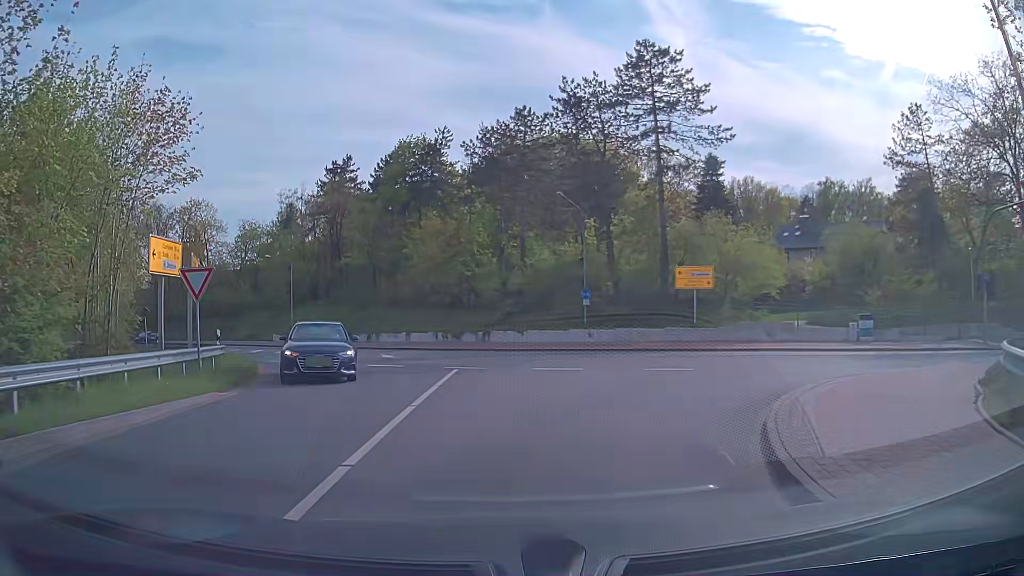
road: primary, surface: asphalt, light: Day
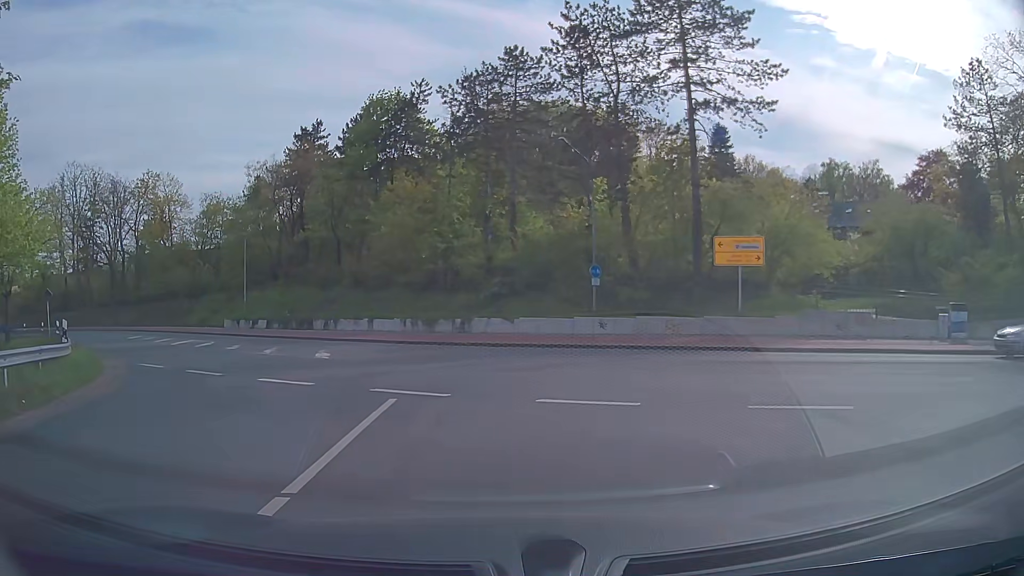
(+0.1, +8.9) m; 0°
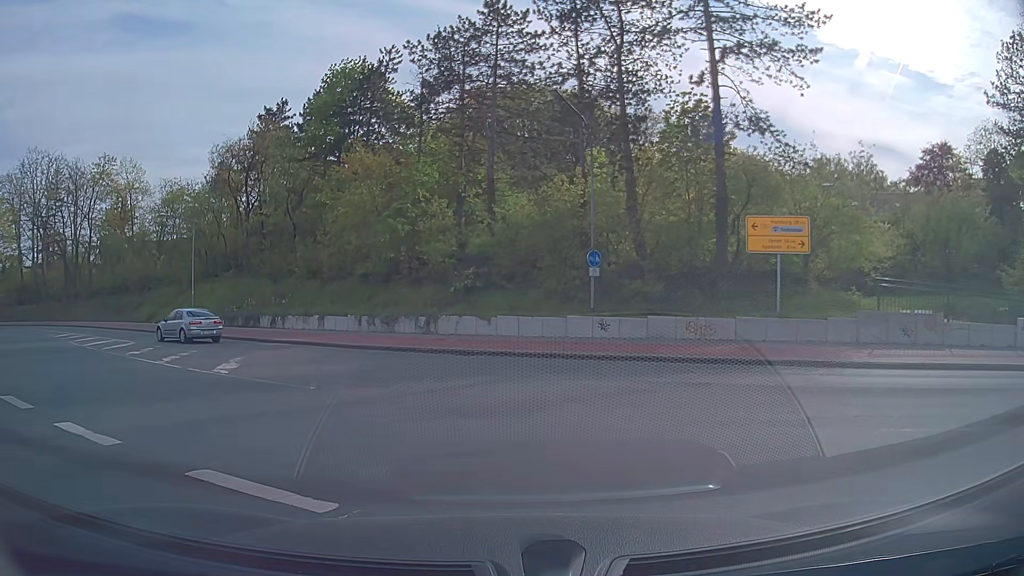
(+0.2, +5.9) m; +2°
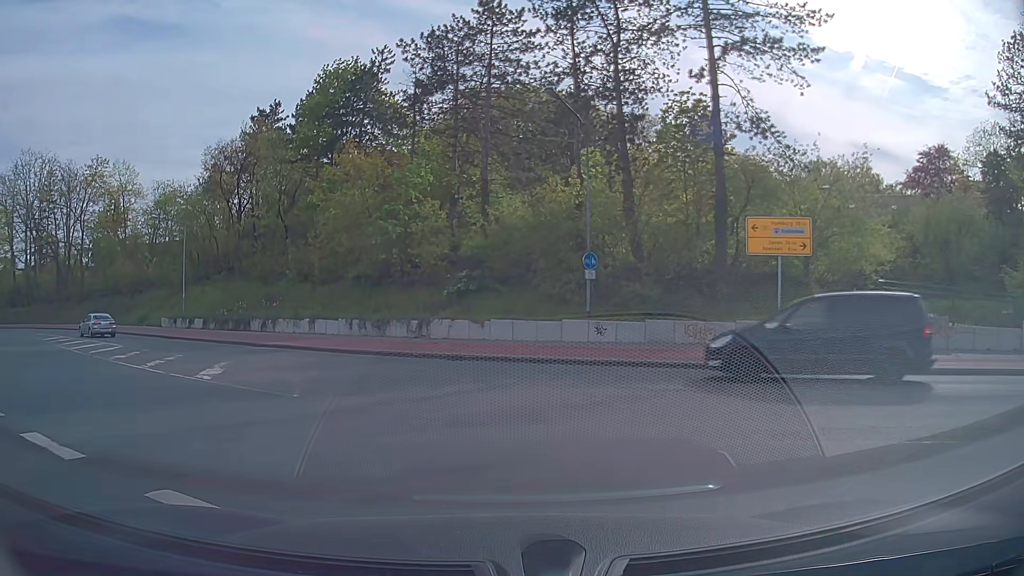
(0.0, +0.7) m; 0°
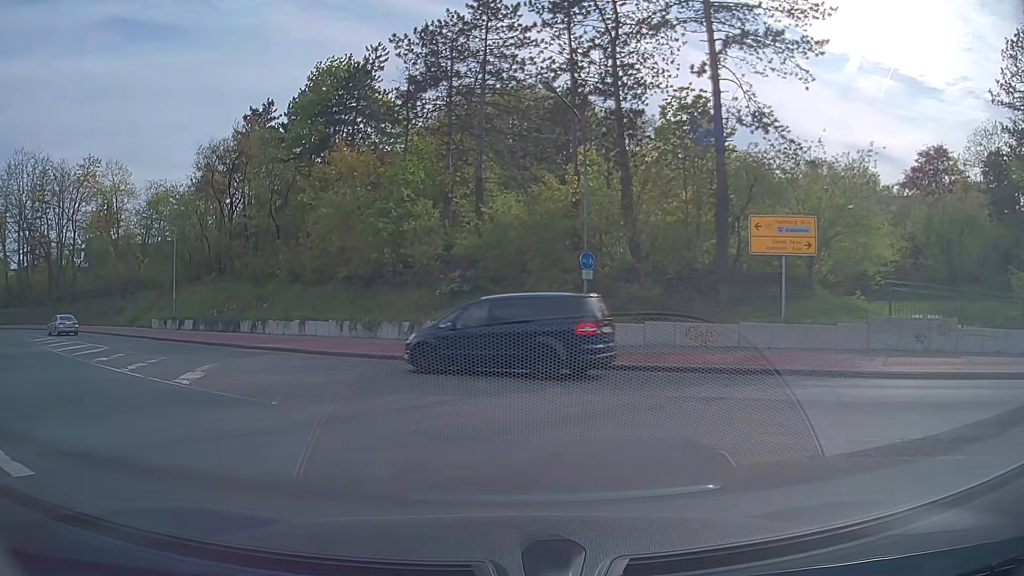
(0.0, +0.9) m; +2°
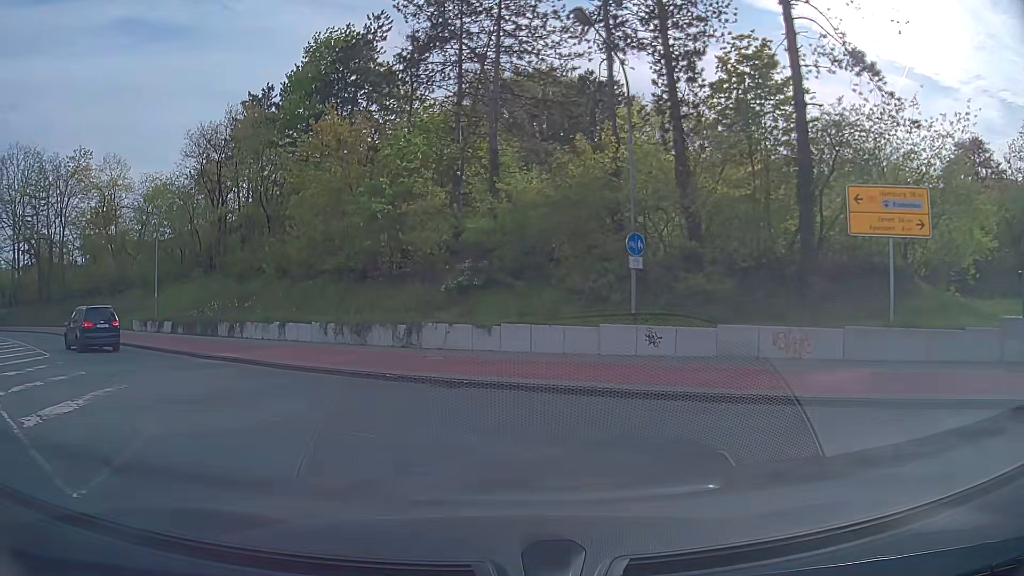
(-0.1, +6.0) m; -2°
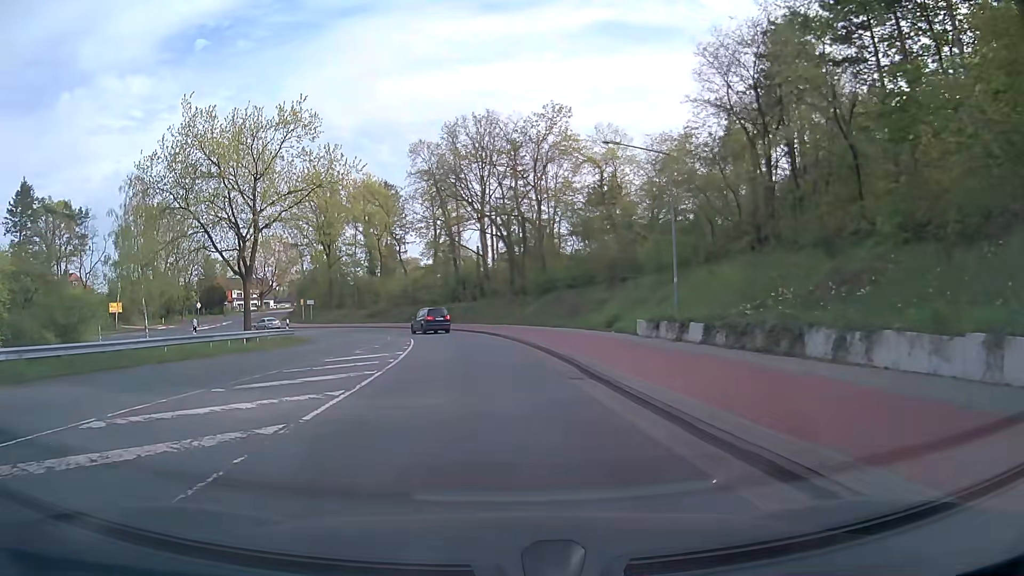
(-7.2, +16.0) m; -45°
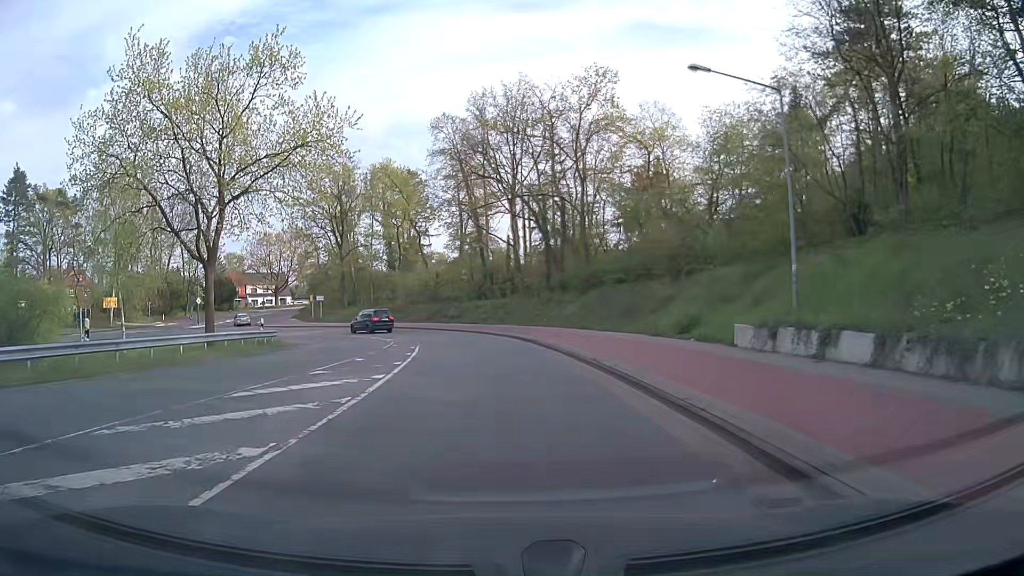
(-0.3, +9.3) m; -2°
(0, +10) (-1, +20) (-2, +30) (-4, +40) (-7, +49) (-13, +57) (-21, +64) (-30, +68) (-39, +70) (-49, +68) m
